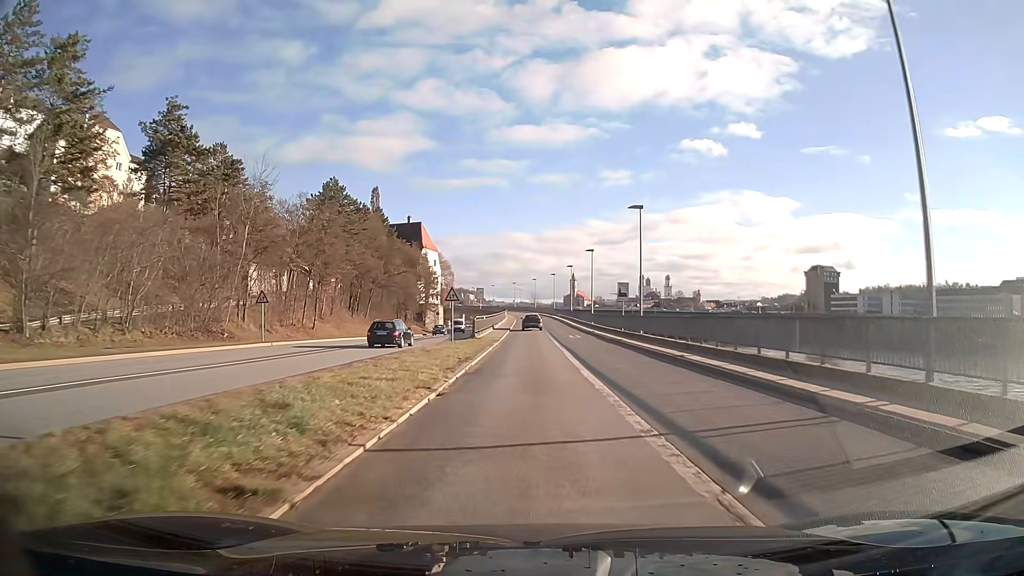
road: primary_link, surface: asphalt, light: Day
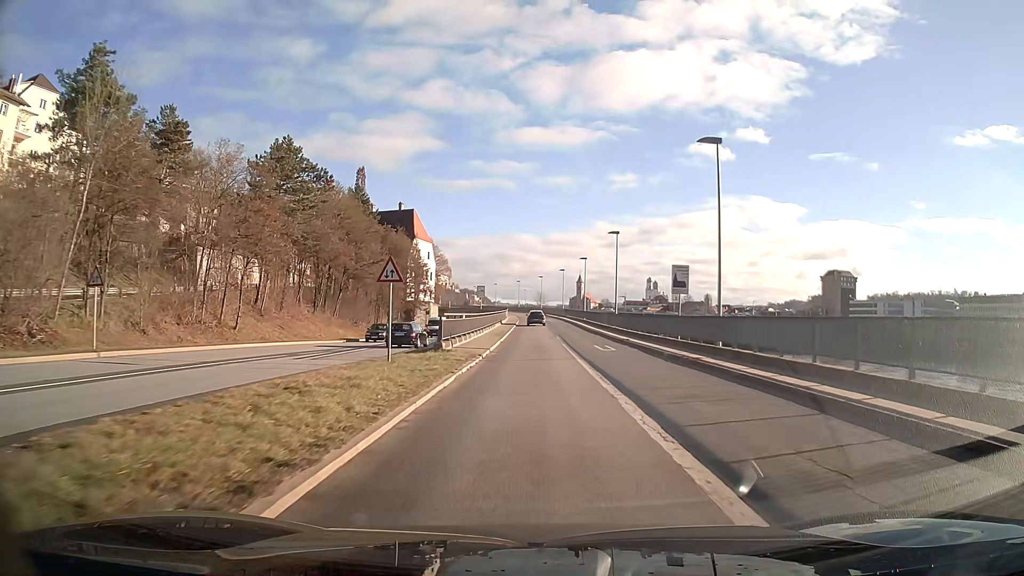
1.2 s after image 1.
(-0.1, +16.2) m; -1°
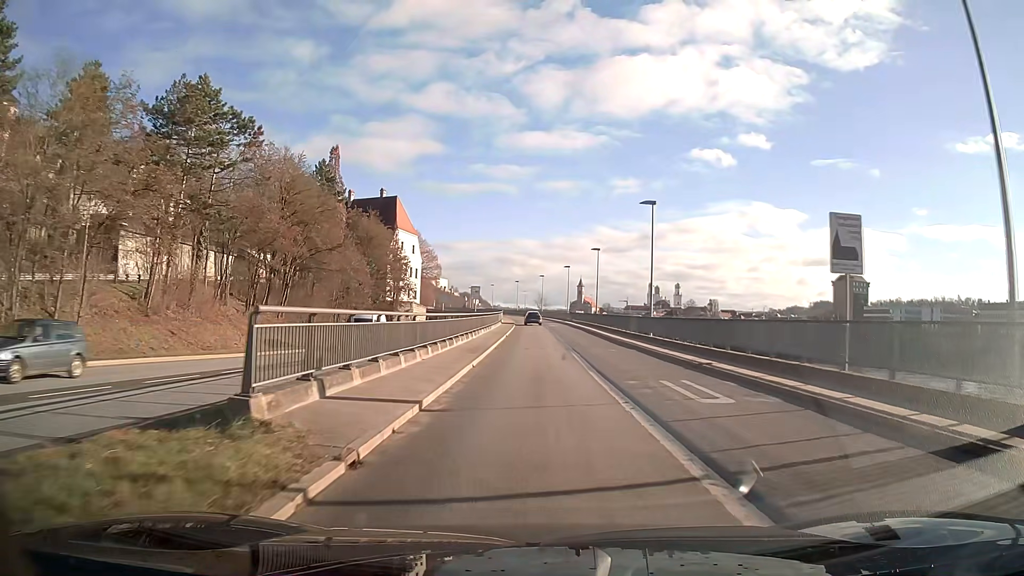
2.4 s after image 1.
(0.0, +16.1) m; 0°
